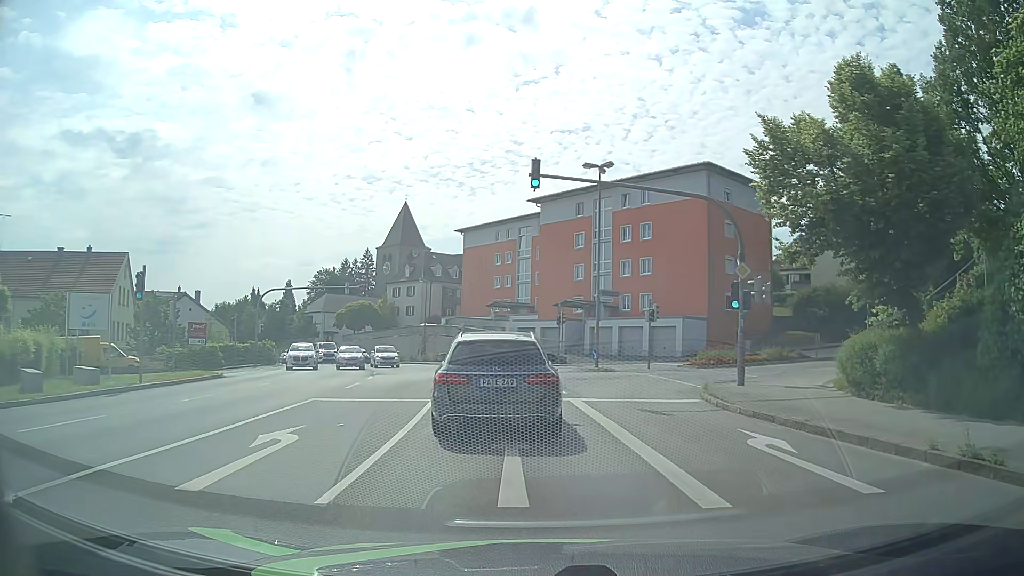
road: tertiary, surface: asphalt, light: Day
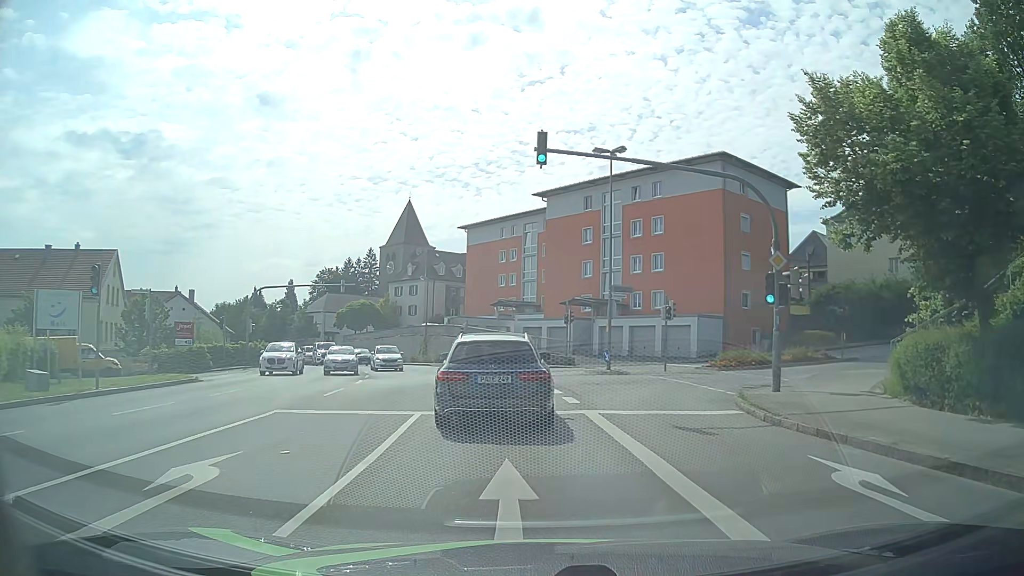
(0.0, +2.8) m; 0°
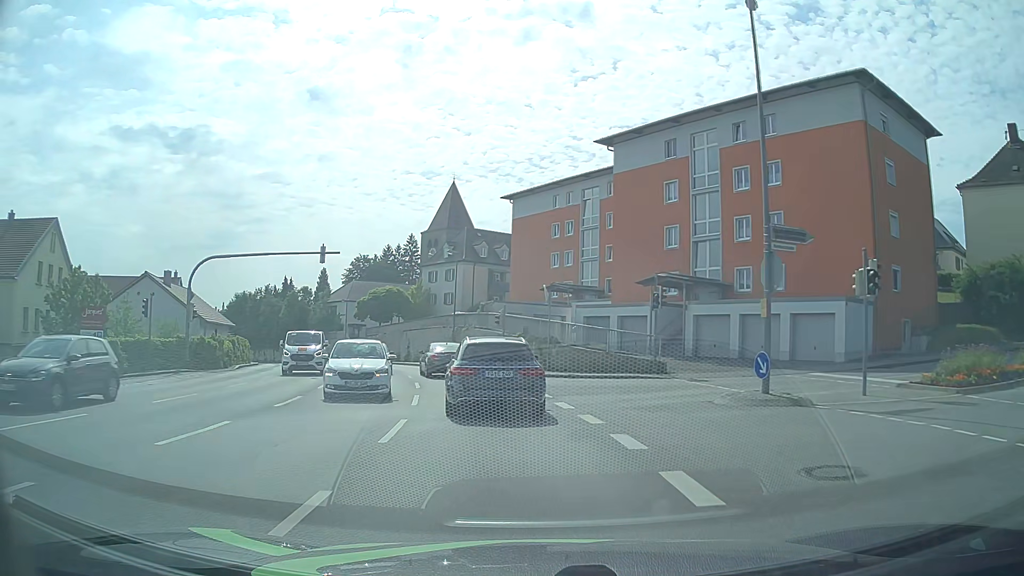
(-0.5, +15.6) m; -4°
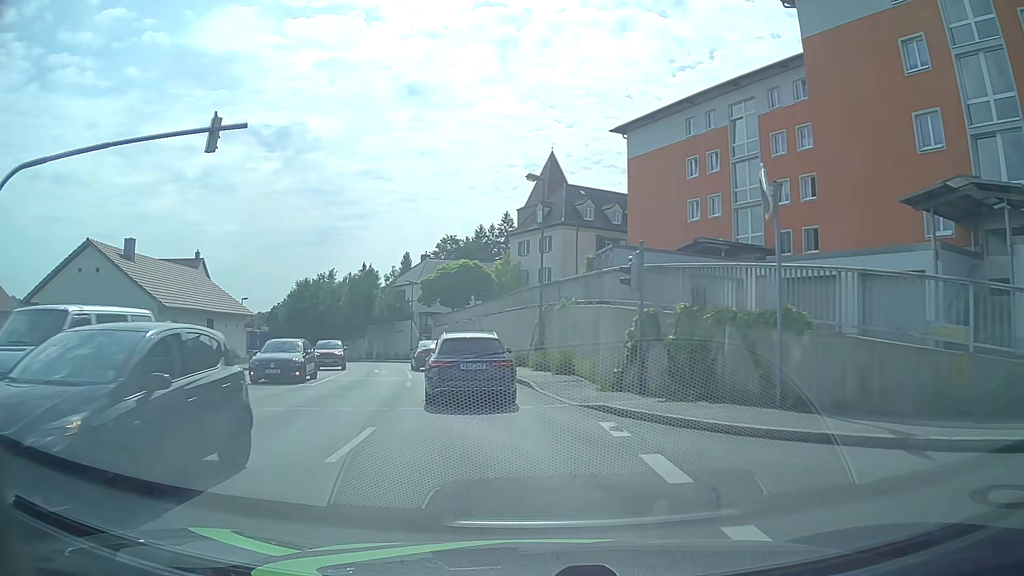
(-1.3, +20.3) m; -9°
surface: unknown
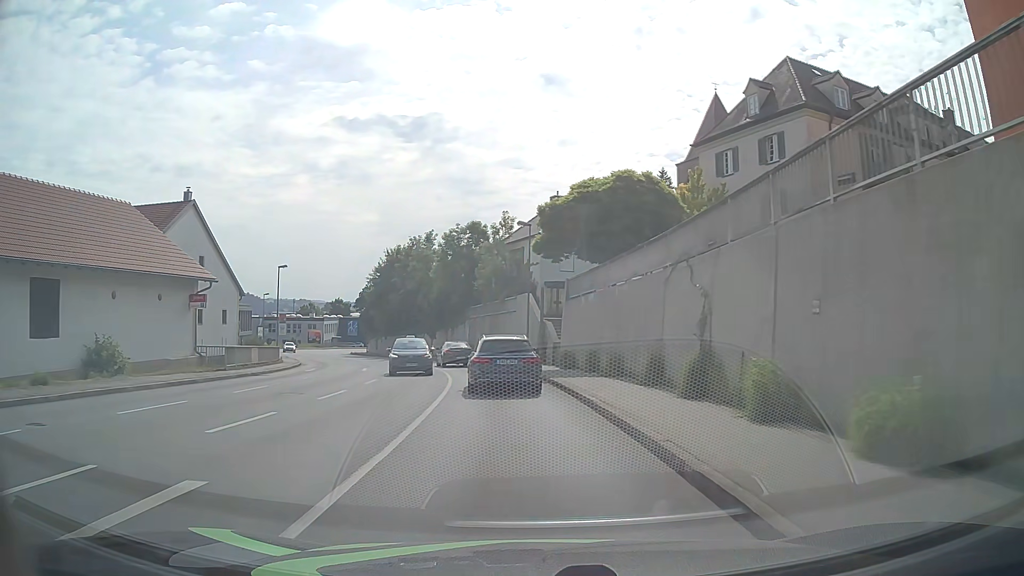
(-3.7, +29.4) m; -12°
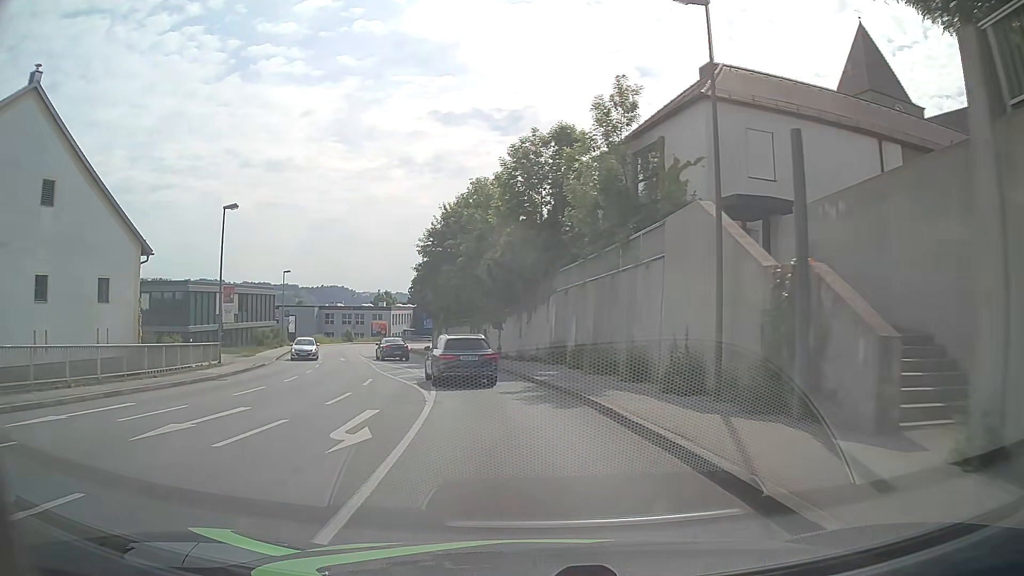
(-1.9, +25.8) m; -9°
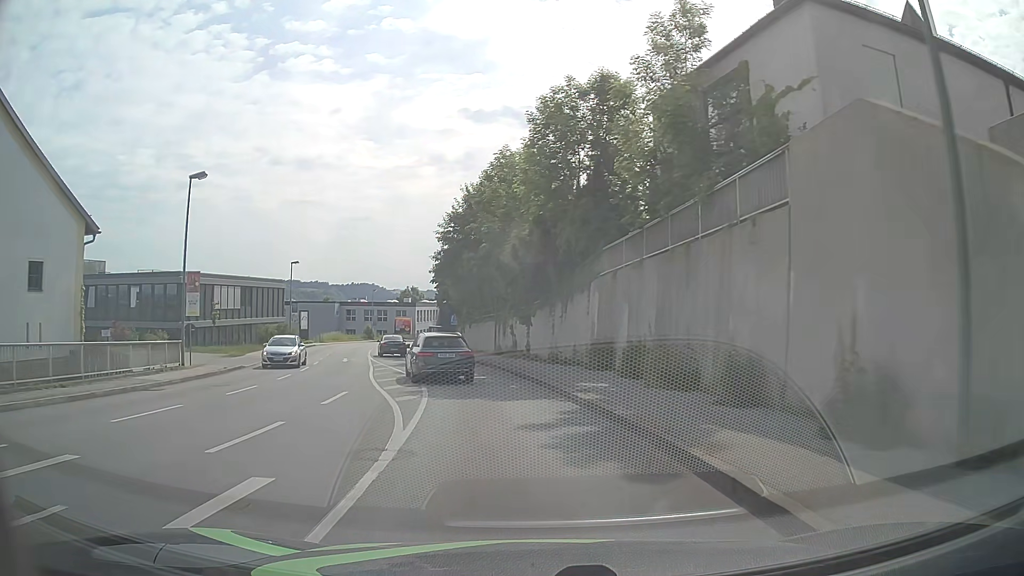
(-0.2, +6.8) m; -3°
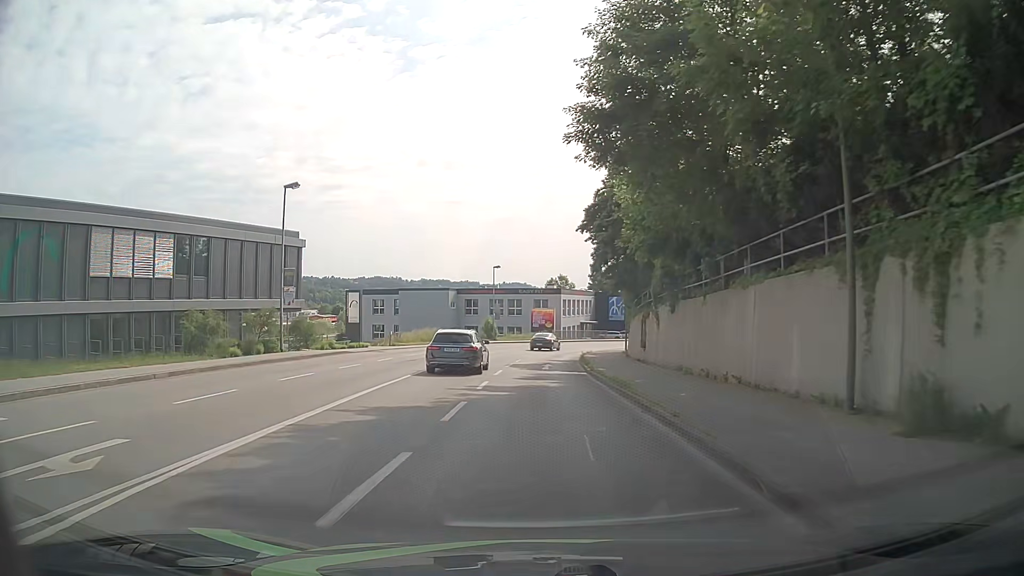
(-4.6, +35.2) m; -13°
(0, +10) (0, +20) (0, +30) (+1, +40) (+2, +50) (+4, +60) (+7, +69) (+11, +78) (+16, +87) (+23, +95) m
